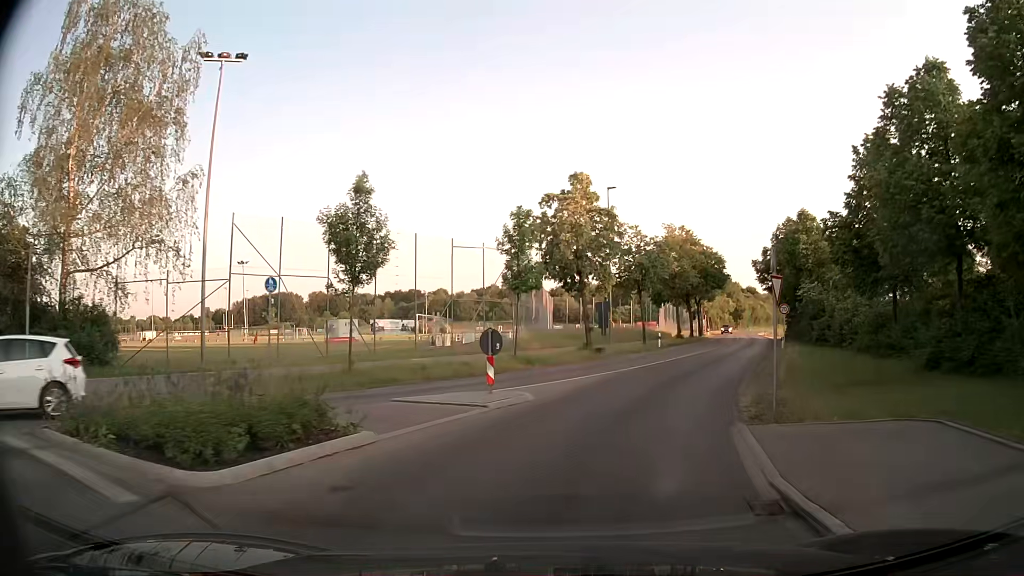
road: tertiary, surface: asphalt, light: Day
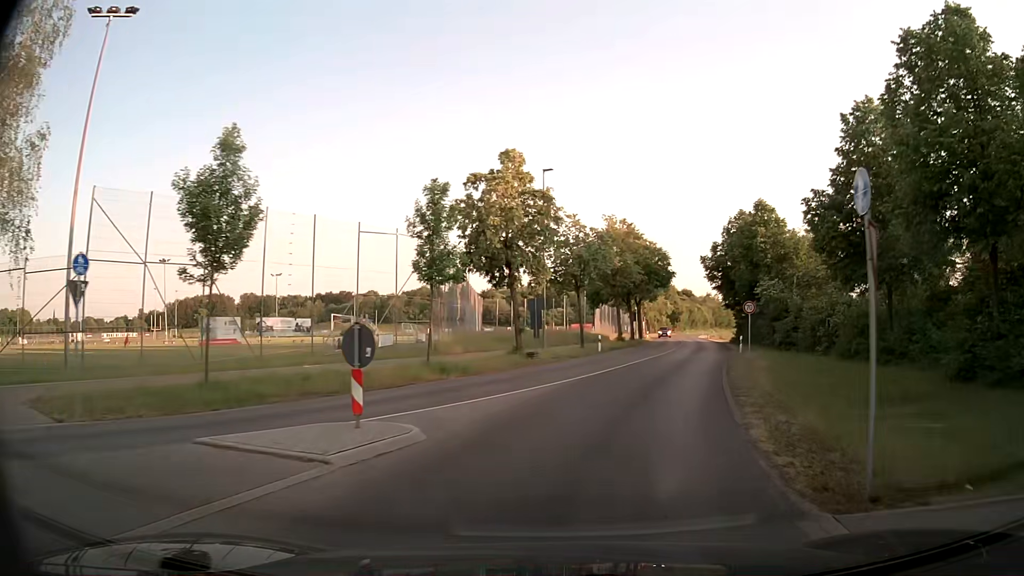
(+0.3, +5.8) m; +6°
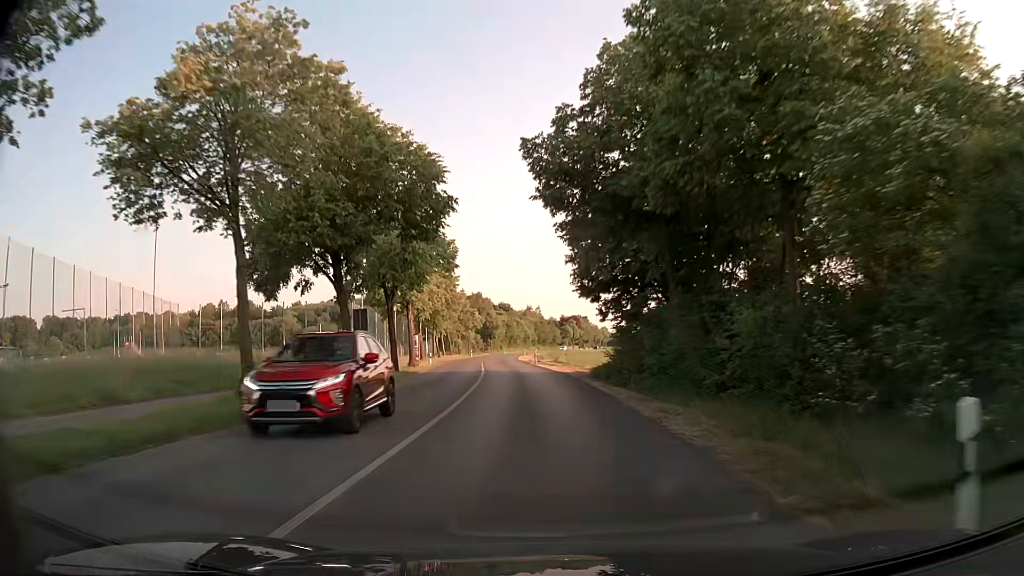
(+8.0, +38.4) m; +15°
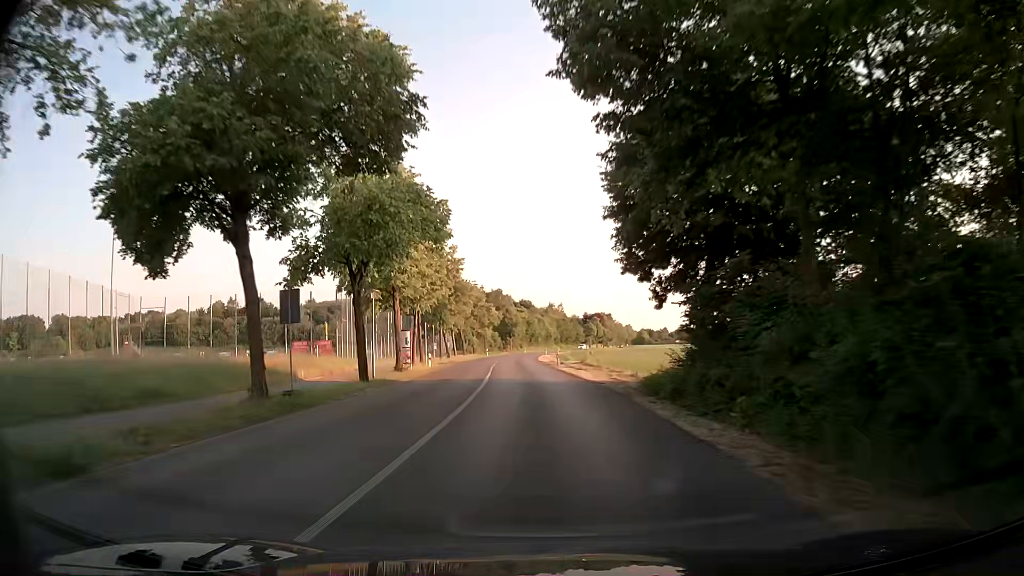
(-0.2, +10.0) m; -2°
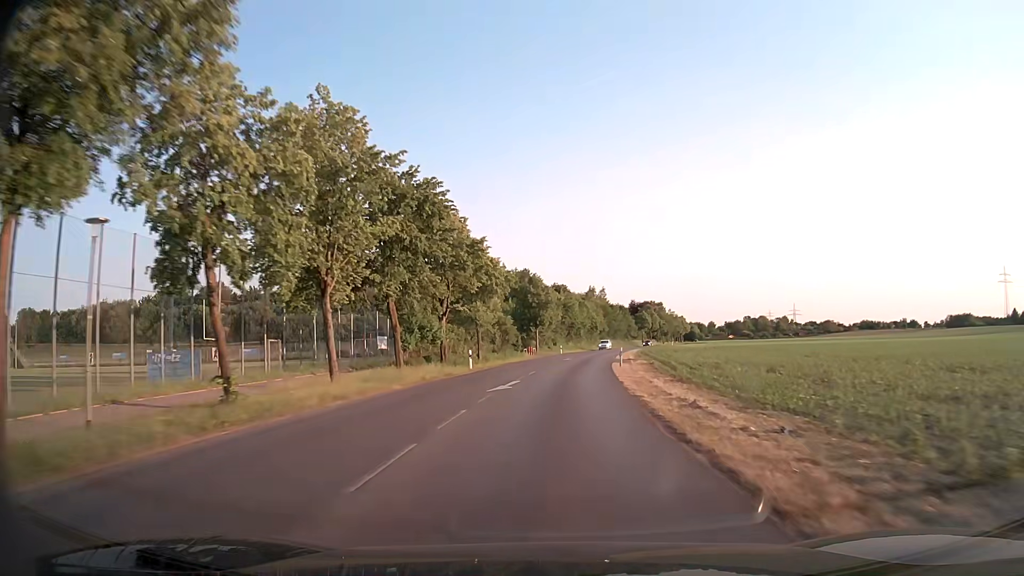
(-2.3, +58.9) m; -3°
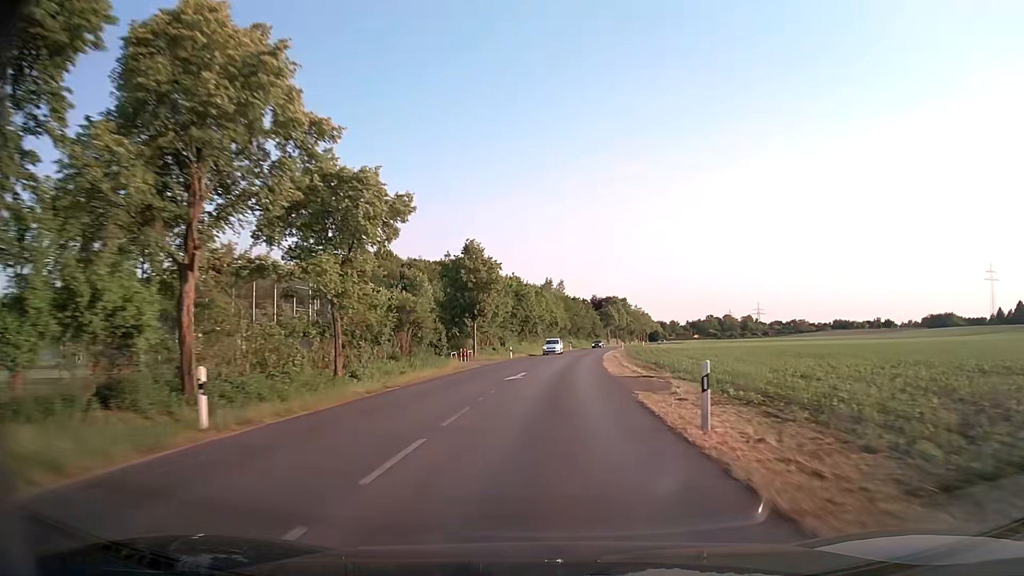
(+0.8, +26.7) m; +4°
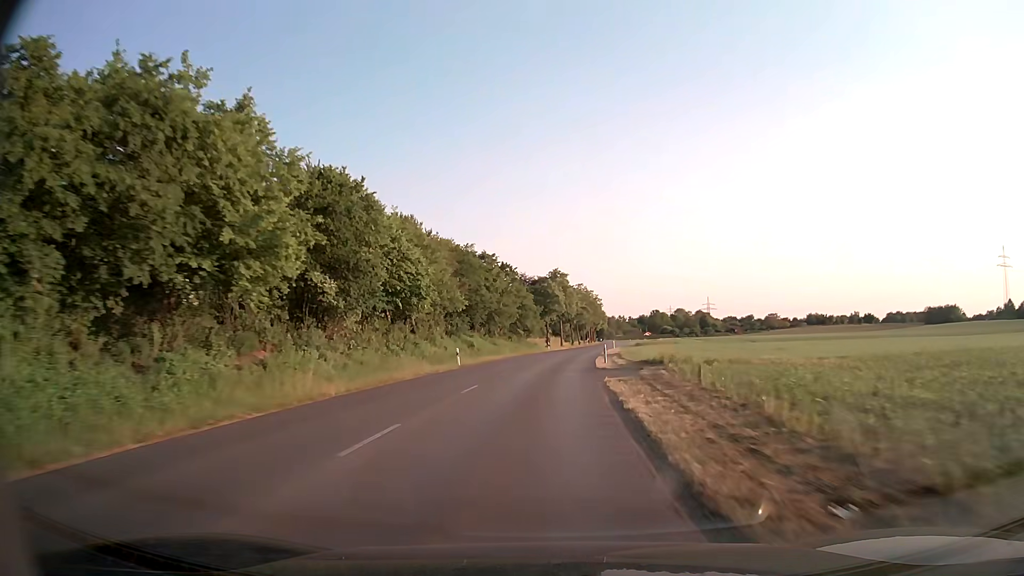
(+4.9, +70.7) m; +6°
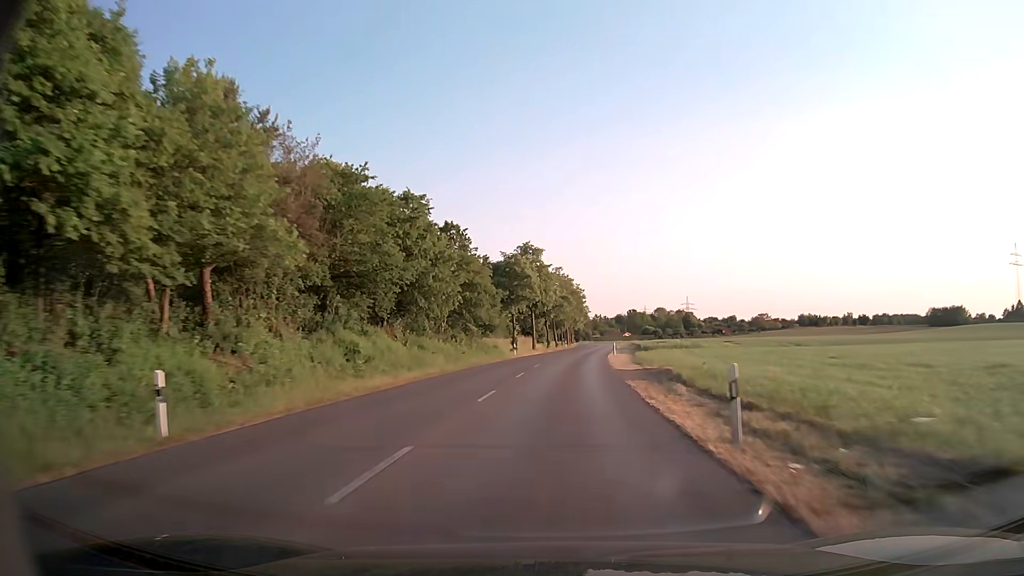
(+0.4, +29.5) m; +2°
(0, +10) (+1, +20) (+1, +30) (+2, +40) (+3, +50) (+4, +60) (+5, +70) (+6, +80) (+7, +90) (+8, +100) m
